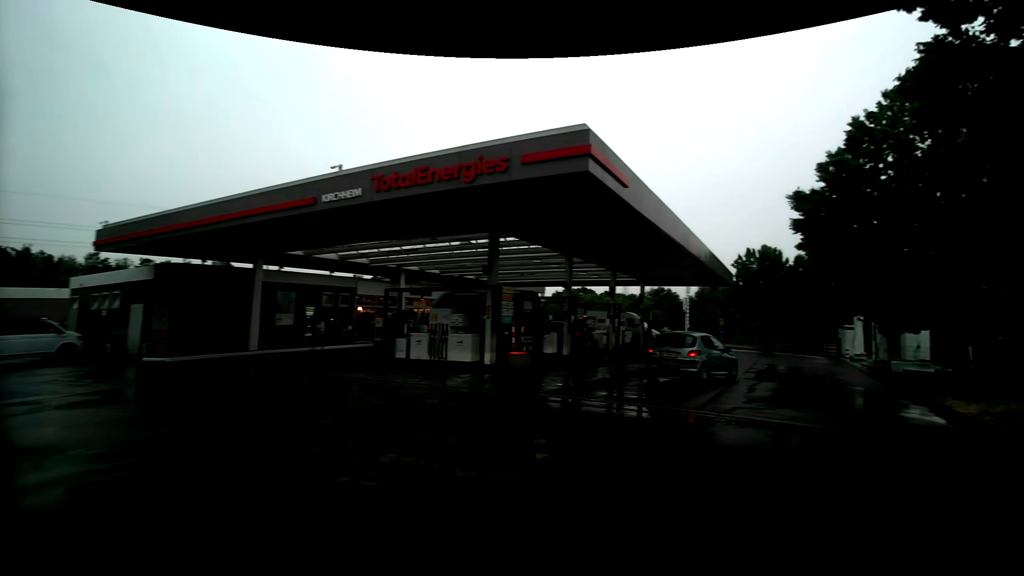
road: service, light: Day
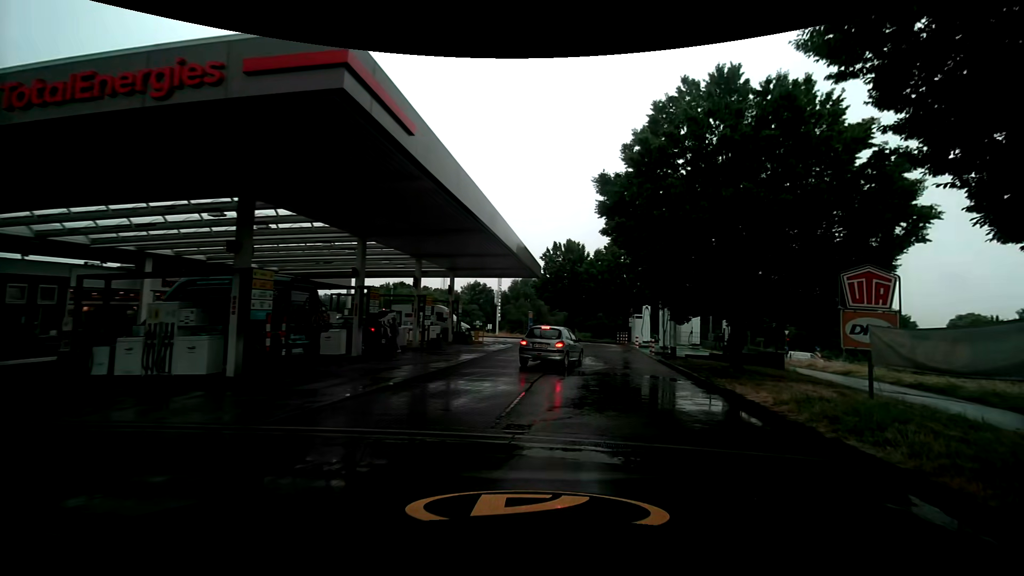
(+0.7, +3.1) m; +22°
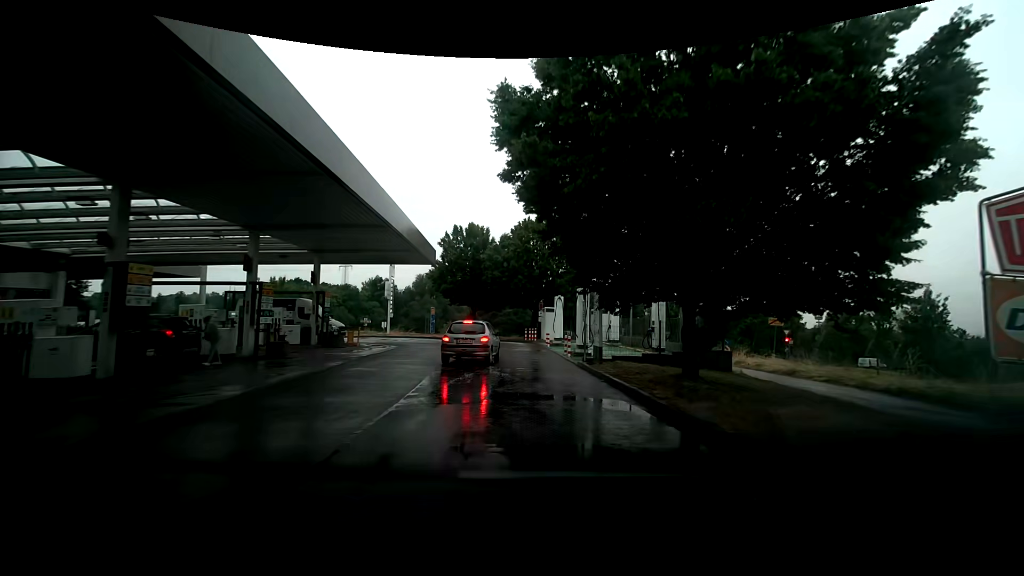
(+0.9, +6.2) m; +12°
